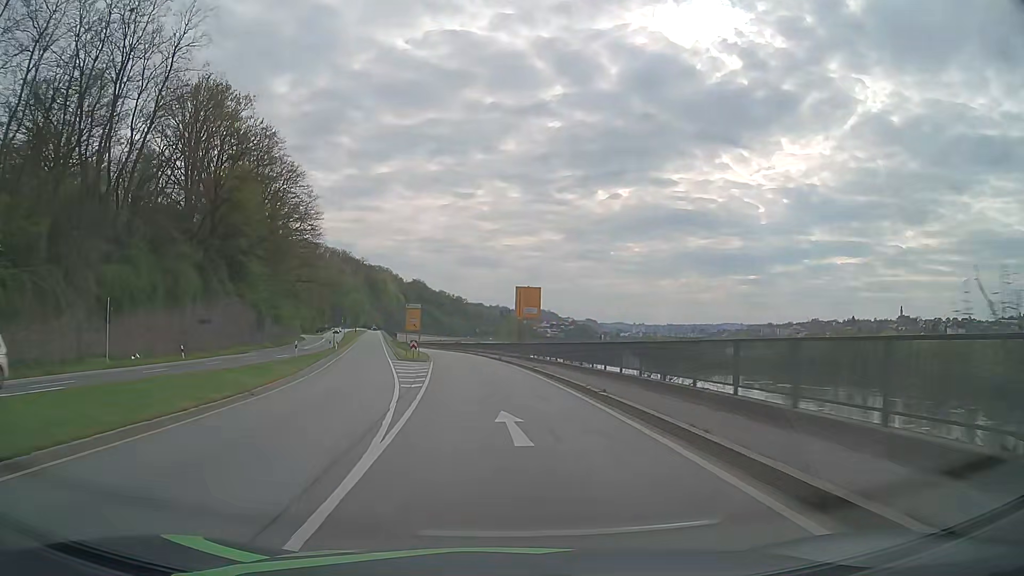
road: primary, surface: asphalt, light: Day
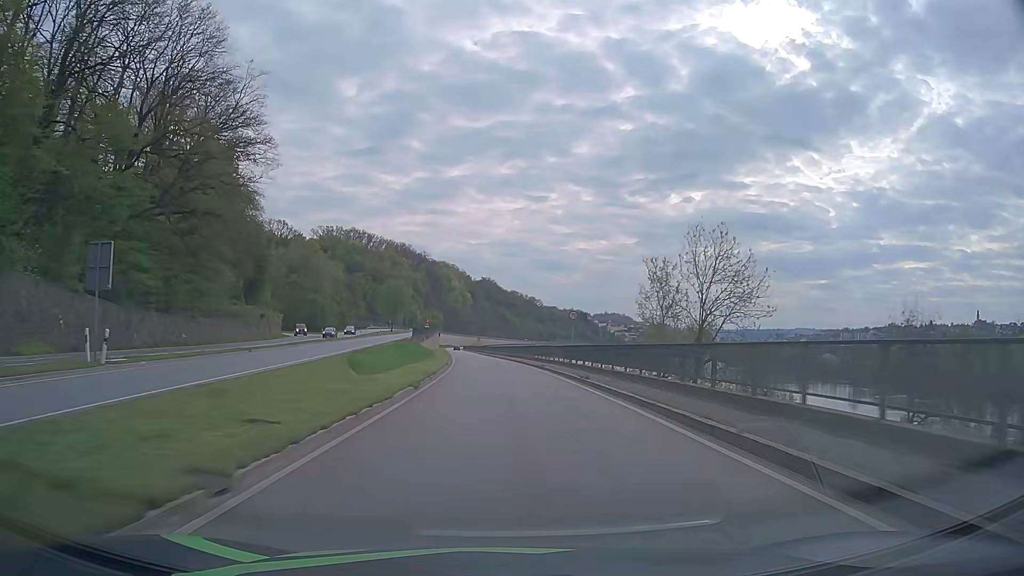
(-3.4, +53.8) m; -6°
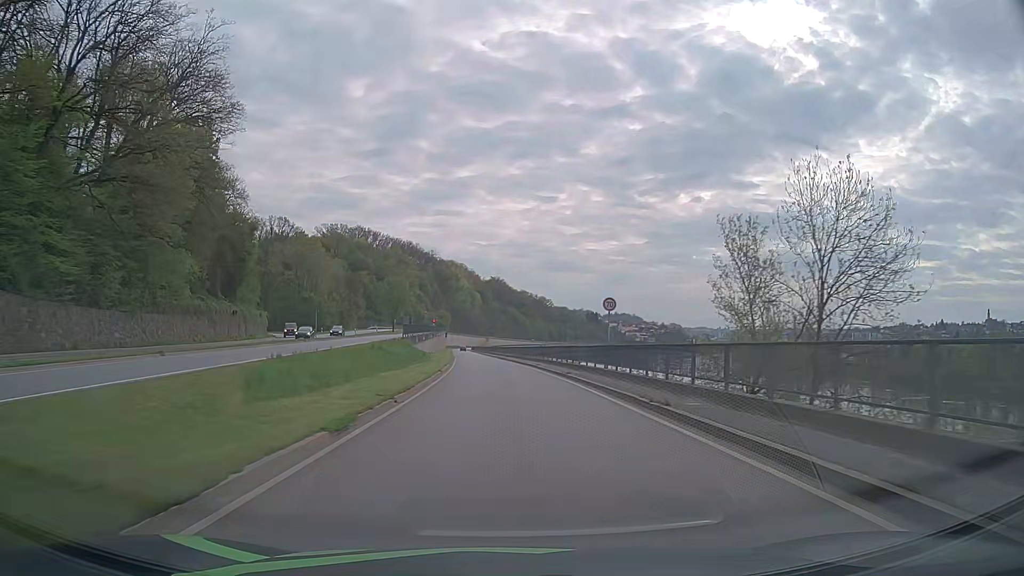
(-0.1, +10.8) m; -1°
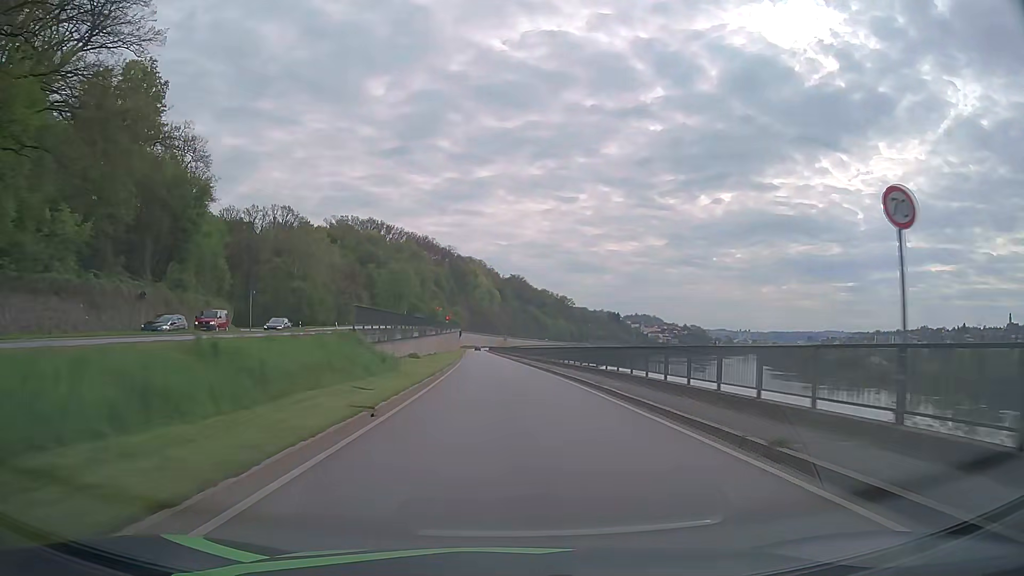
(-0.4, +21.6) m; -2°
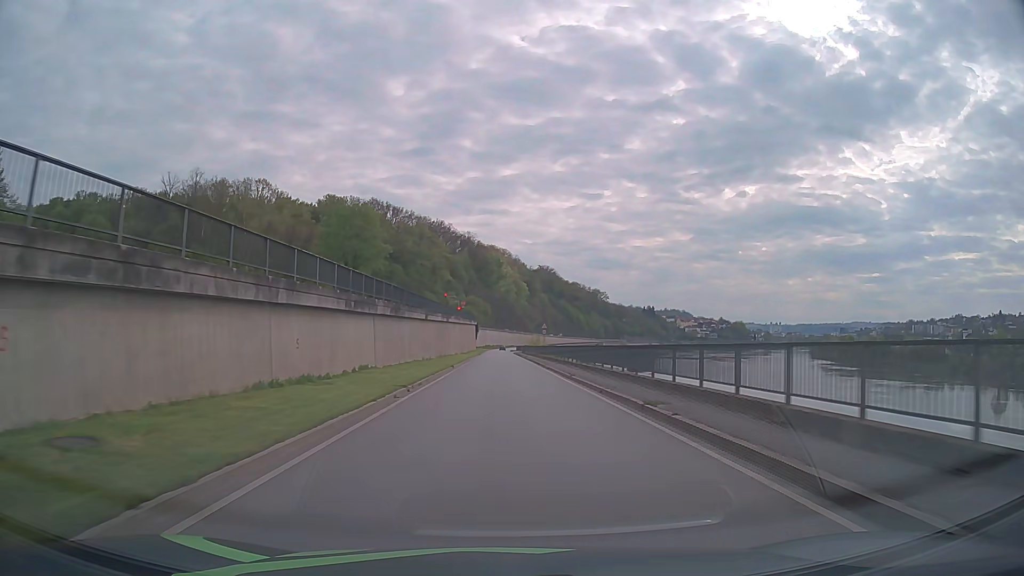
(-1.3, +54.0) m; -2°
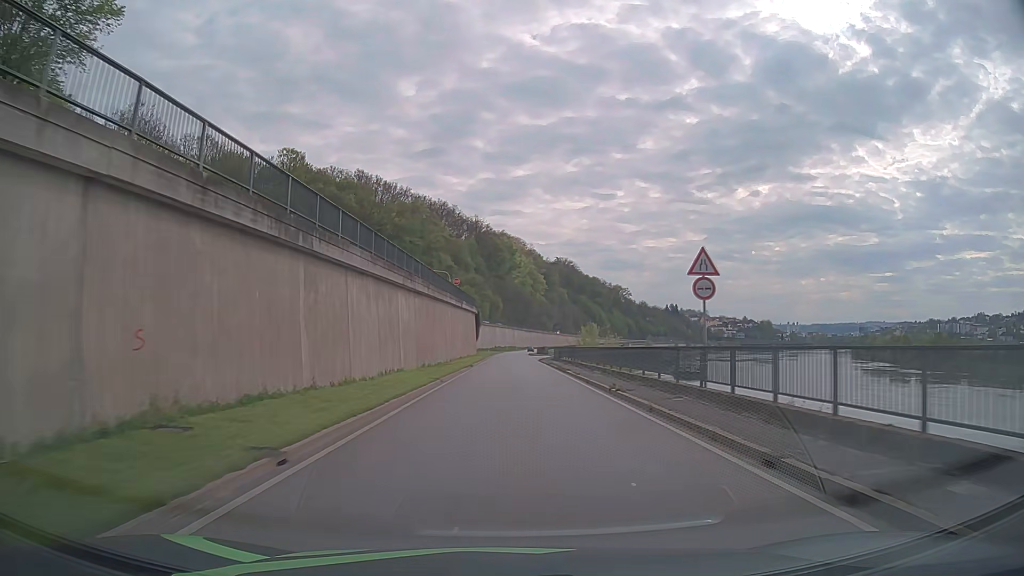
(-0.6, +54.0) m; -1°
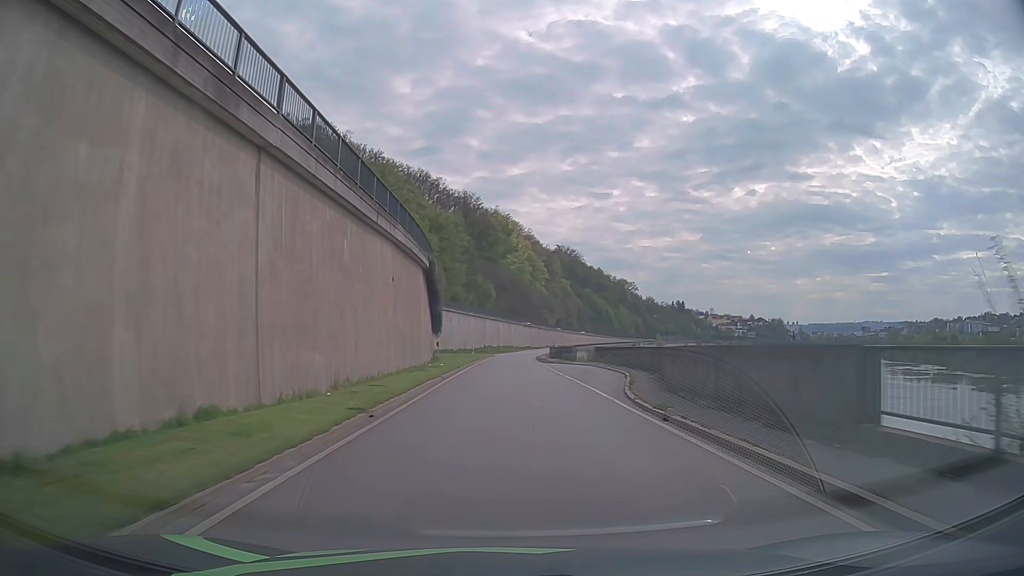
(+0.3, +53.8) m; +1°
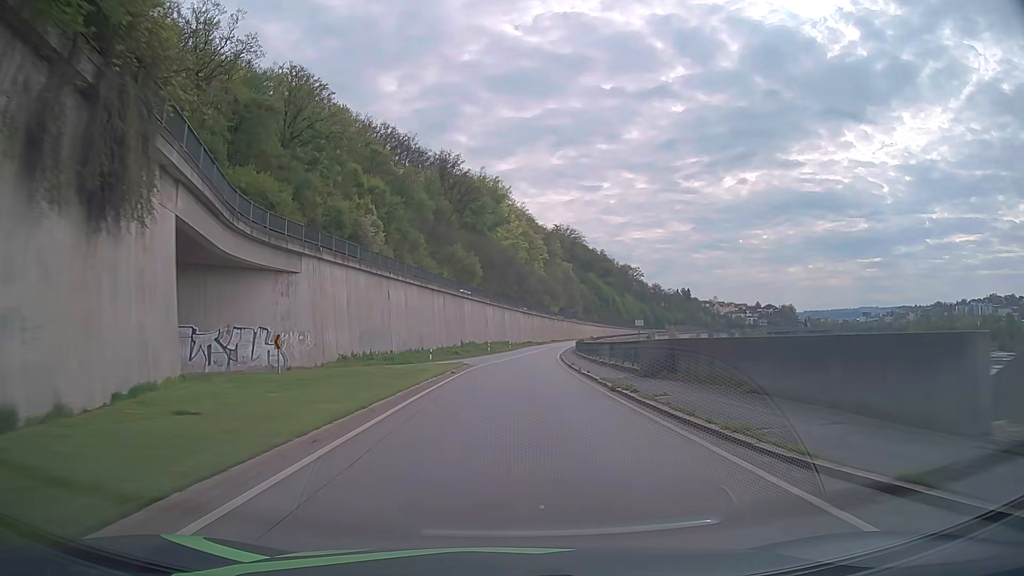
(+0.1, +53.6) m; 0°
(0, +10) (0, +20) (0, +30) (+1, +40) (+1, +50) (+2, +60) (+3, +70) (+4, +80) (+5, +90) (+6, +100) m
